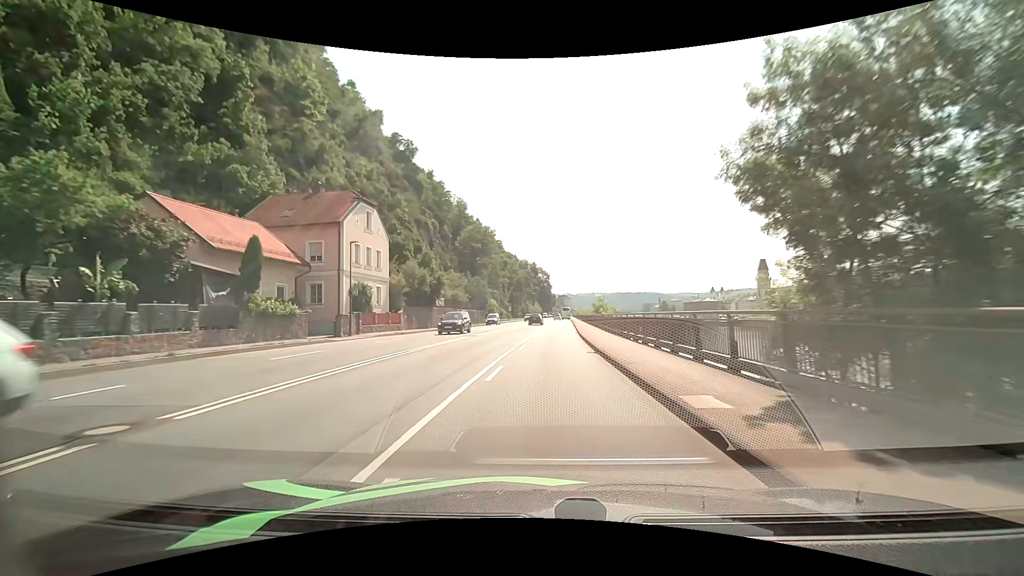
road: primary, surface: asphalt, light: Day
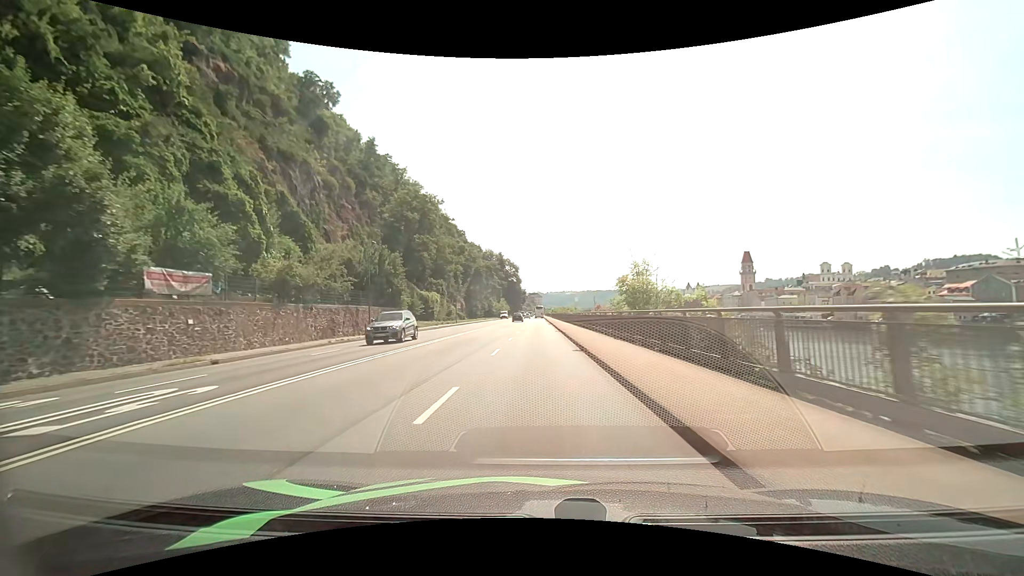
(+1.4, +40.4) m; +3°
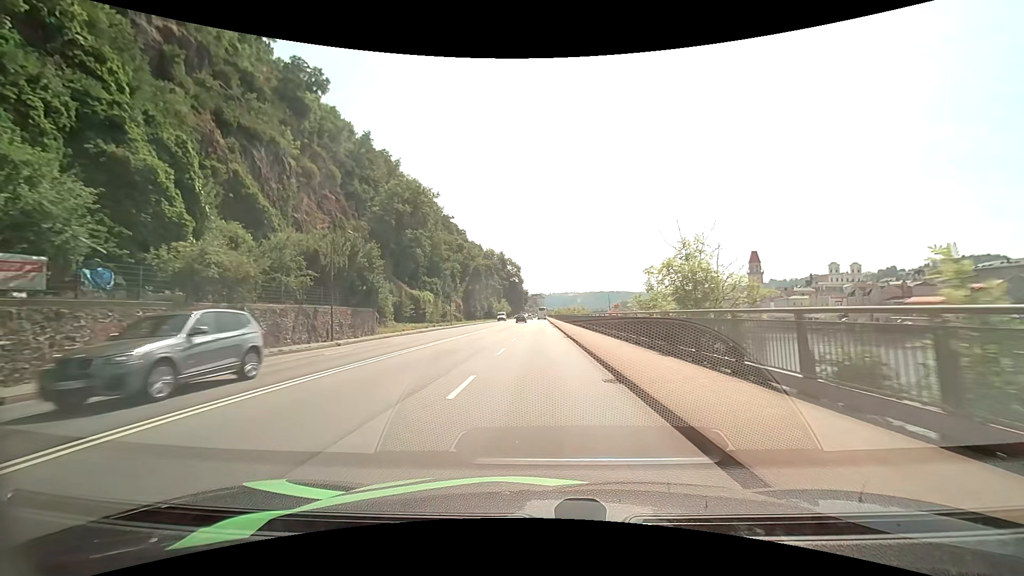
(0.0, +8.0) m; 0°
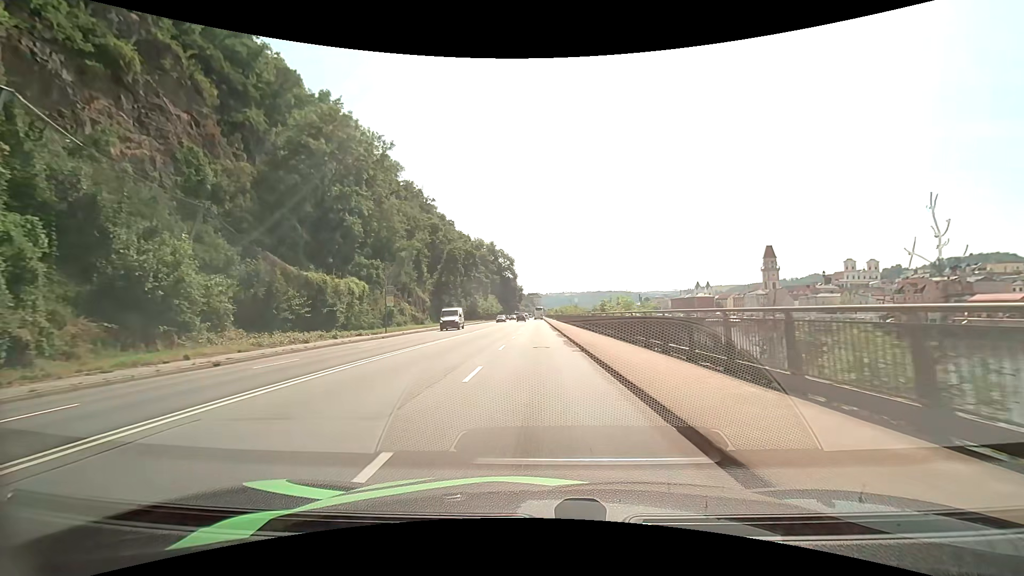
(+0.1, +32.1) m; +1°
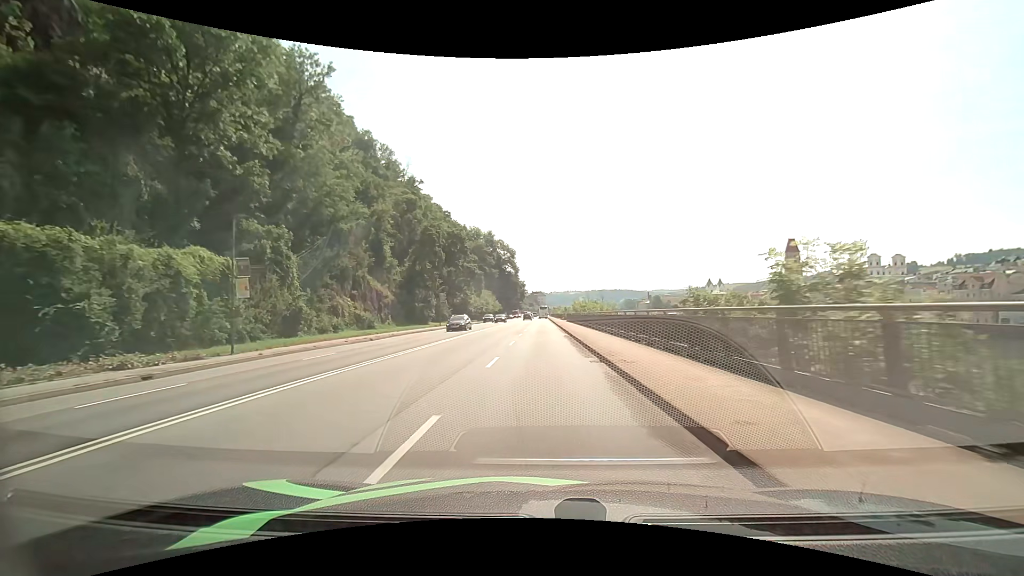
(-0.3, +24.3) m; -1°
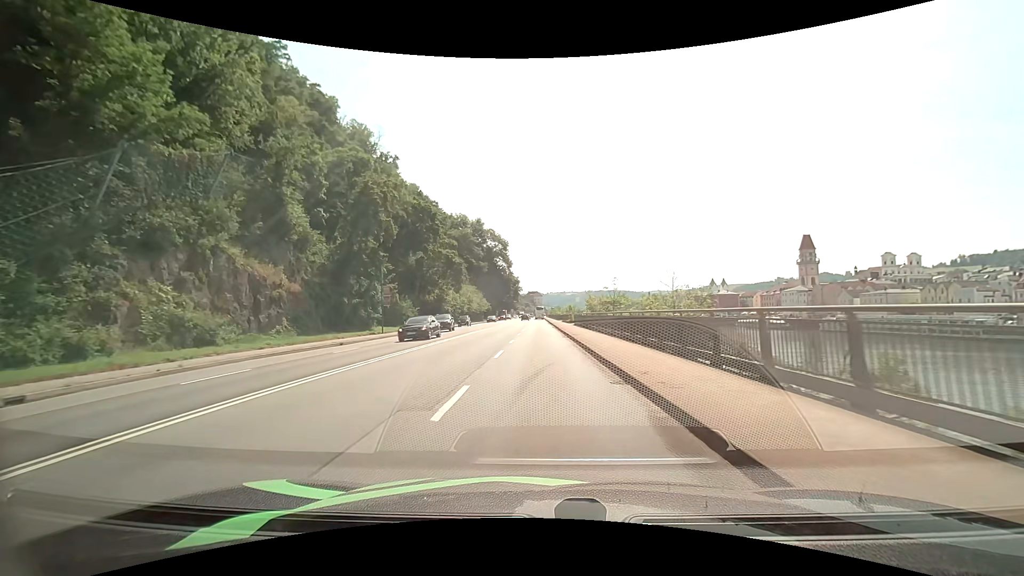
(+0.1, +24.2) m; +1°
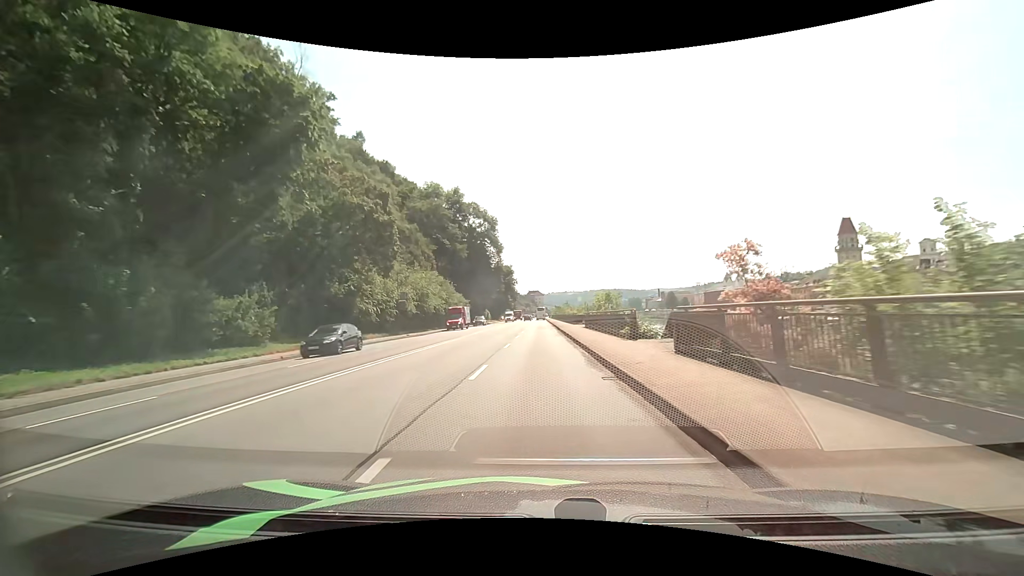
(0.0, +39.8) m; 0°
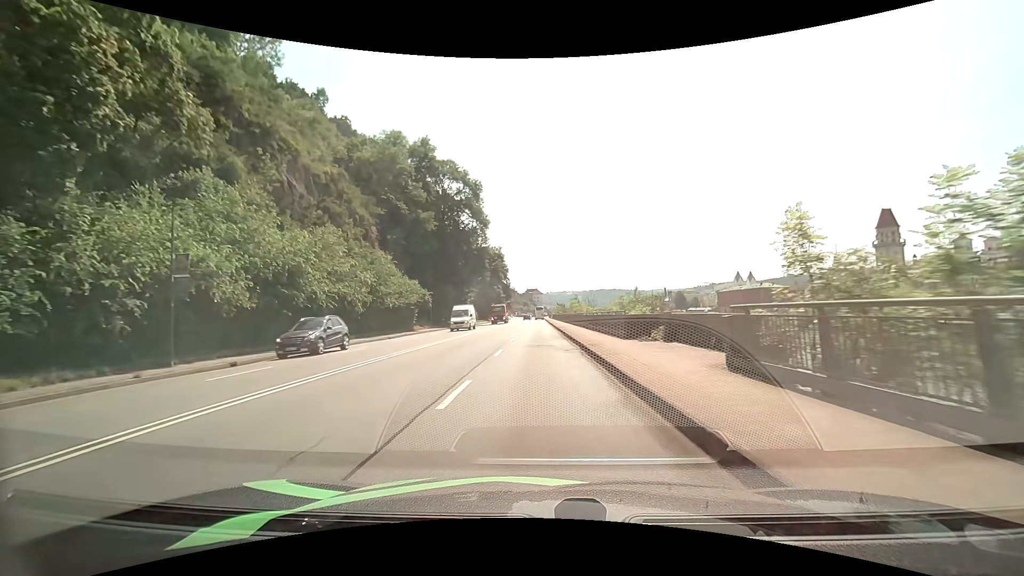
(0.0, +31.4) m; 0°
(0, +10) (0, +20) (0, +30) (0, +40) (0, +50) (0, +60) (0, +70) (0, +80) (0, +90) (0, +100) m
